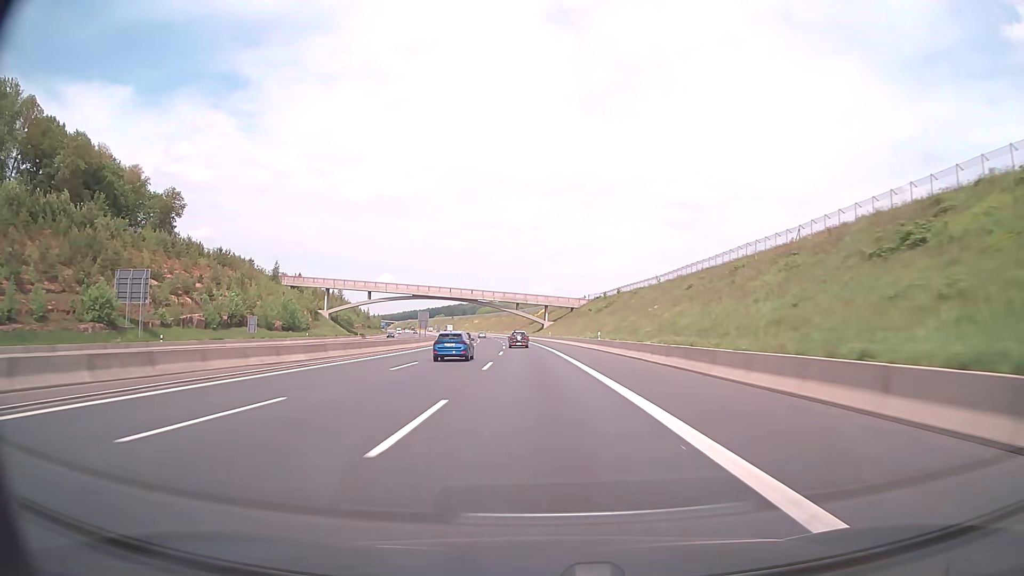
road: motorway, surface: asphalt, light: Day
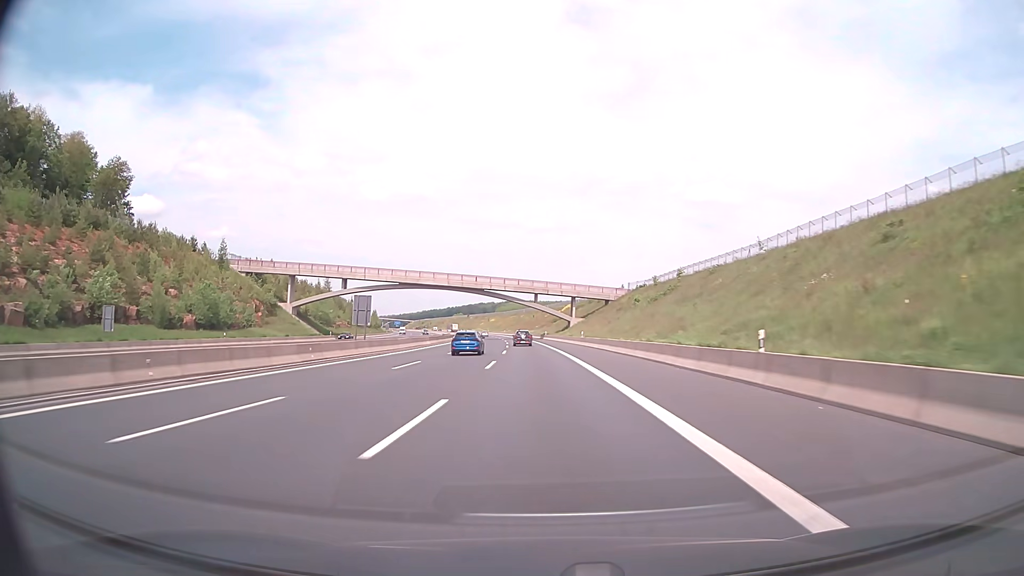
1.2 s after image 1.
(-0.8, +36.0) m; -2°
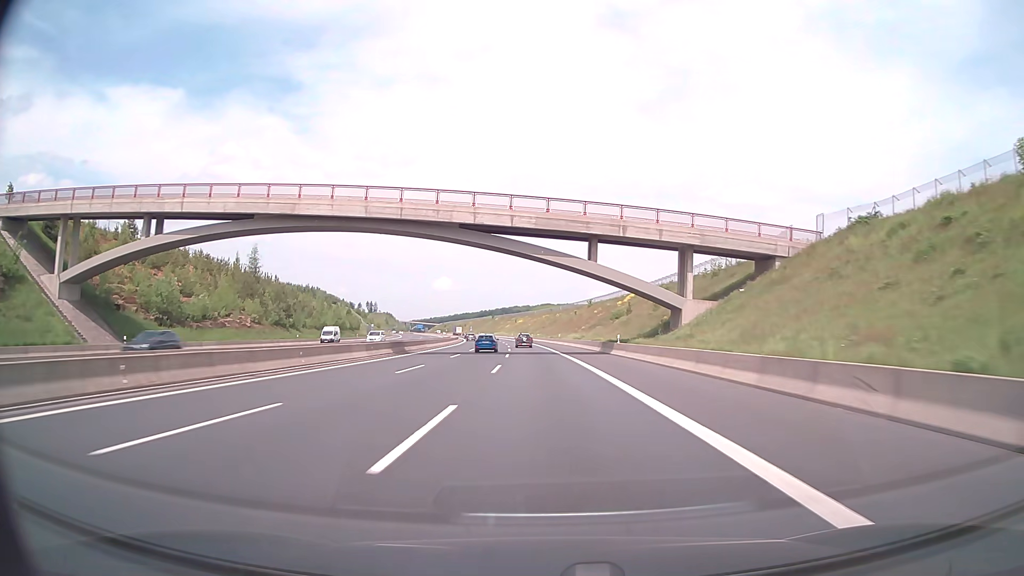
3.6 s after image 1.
(-2.2, +72.2) m; -3°
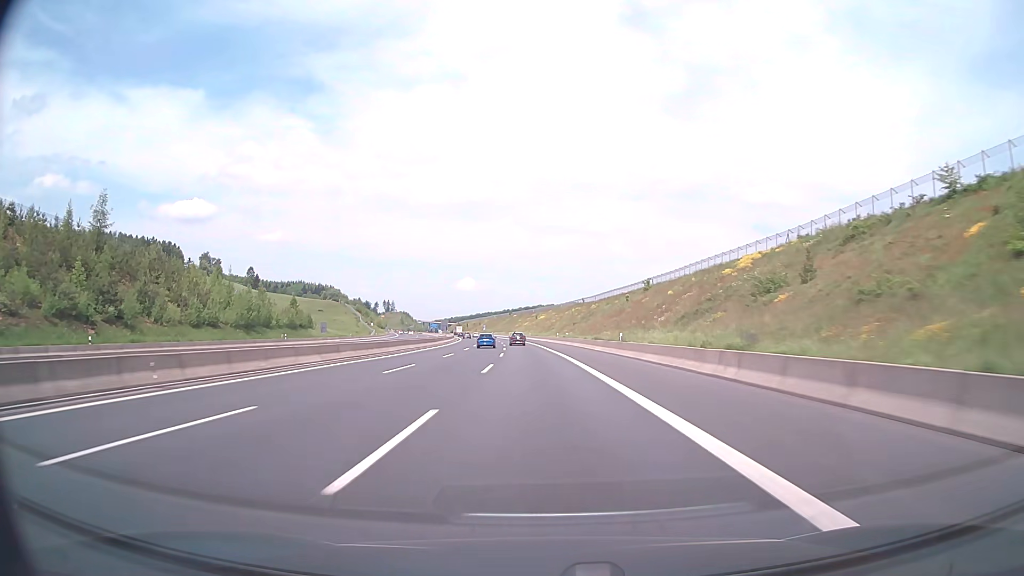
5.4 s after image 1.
(-0.9, +54.6) m; -2°
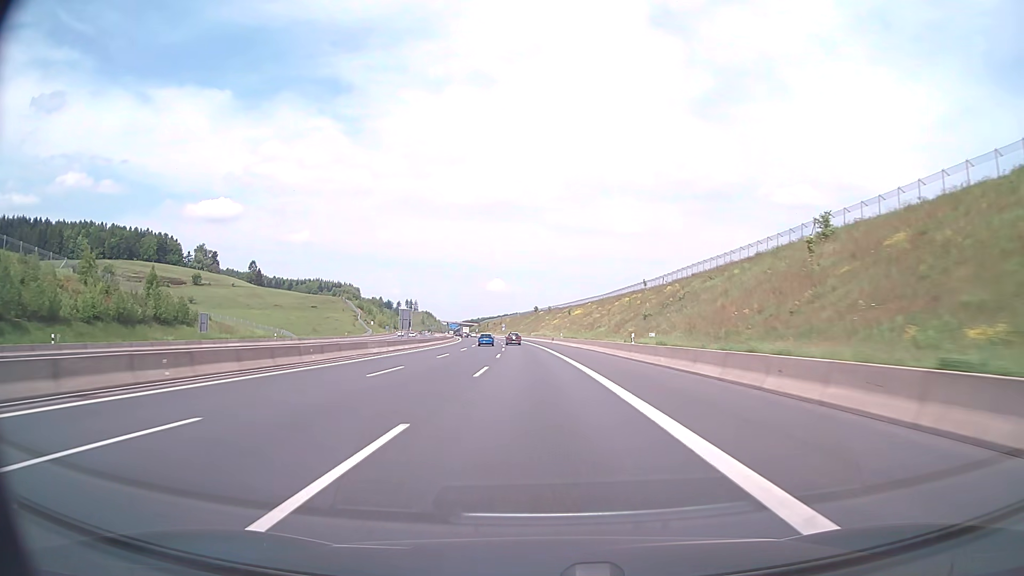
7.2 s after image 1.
(-1.4, +55.8) m; -3°
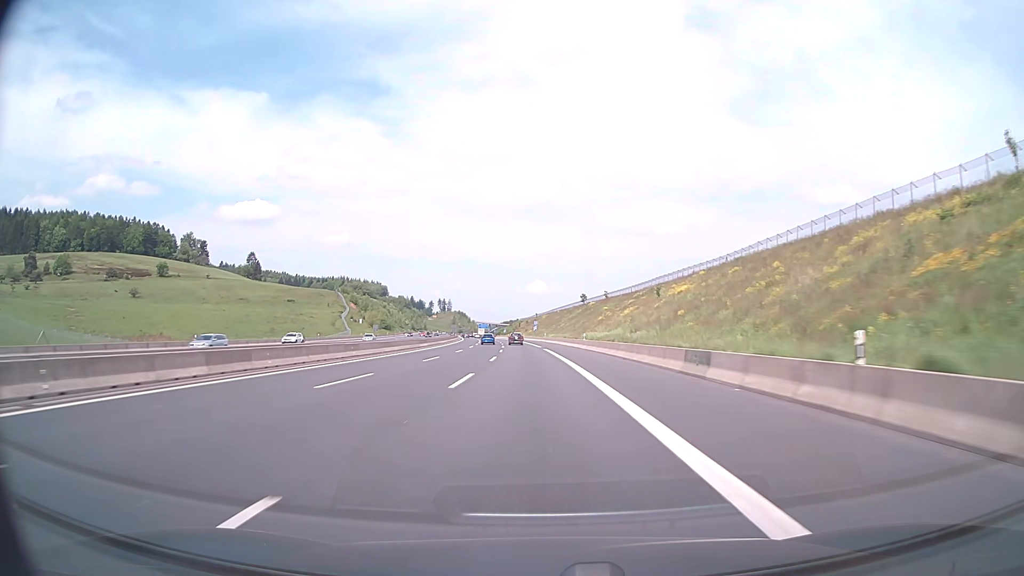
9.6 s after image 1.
(-2.2, +76.3) m; -4°
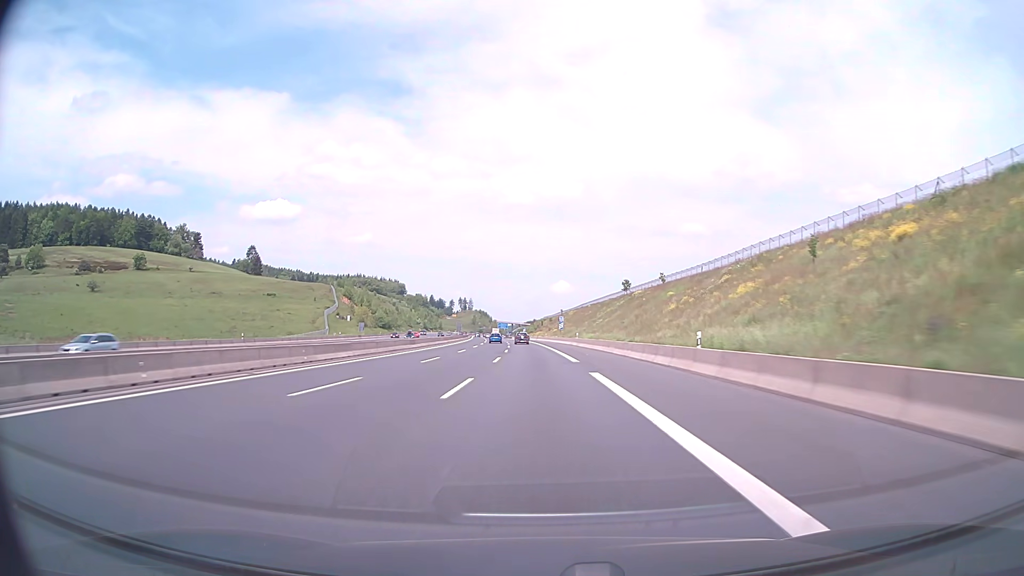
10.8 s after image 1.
(-0.7, +38.8) m; -2°
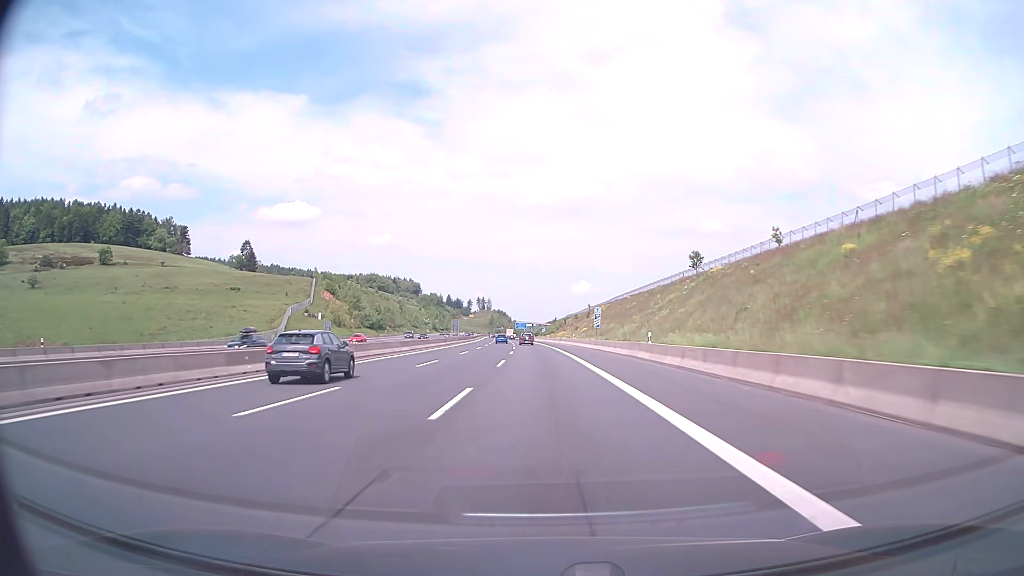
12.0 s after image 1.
(-0.6, +39.0) m; -2°
(0, +10) (0, +20) (0, +30) (-1, +40) (-1, +50) (-1, +60) (-2, +70) (-2, +80) (-3, +90) (-3, +100) m
